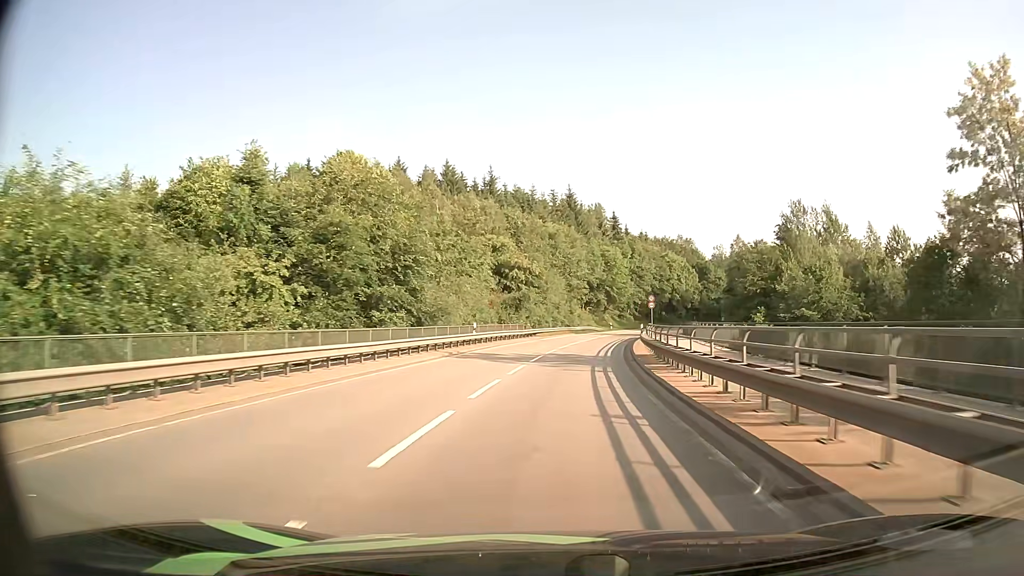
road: secondary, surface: asphalt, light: Day
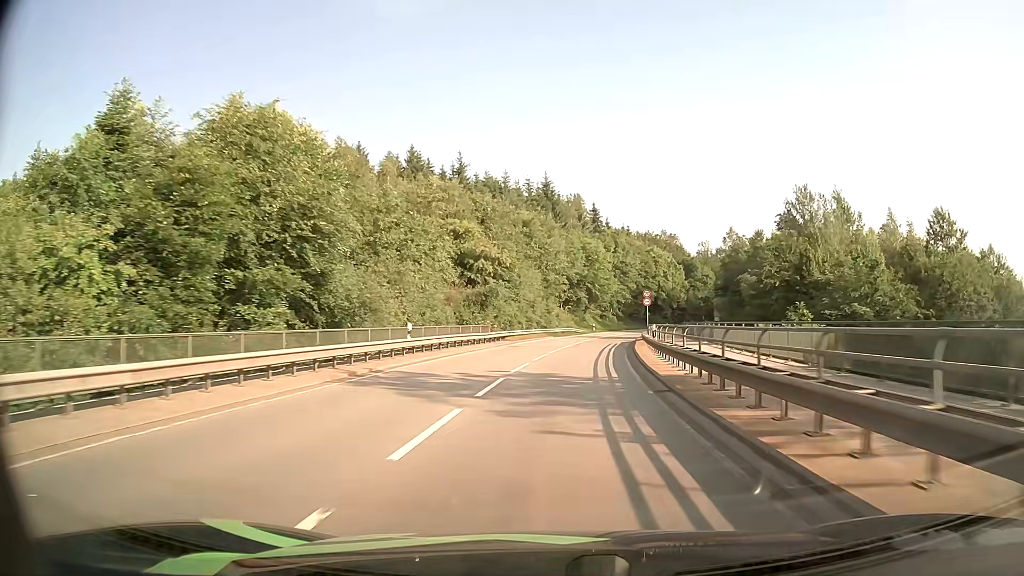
(+0.2, +11.6) m; +2°
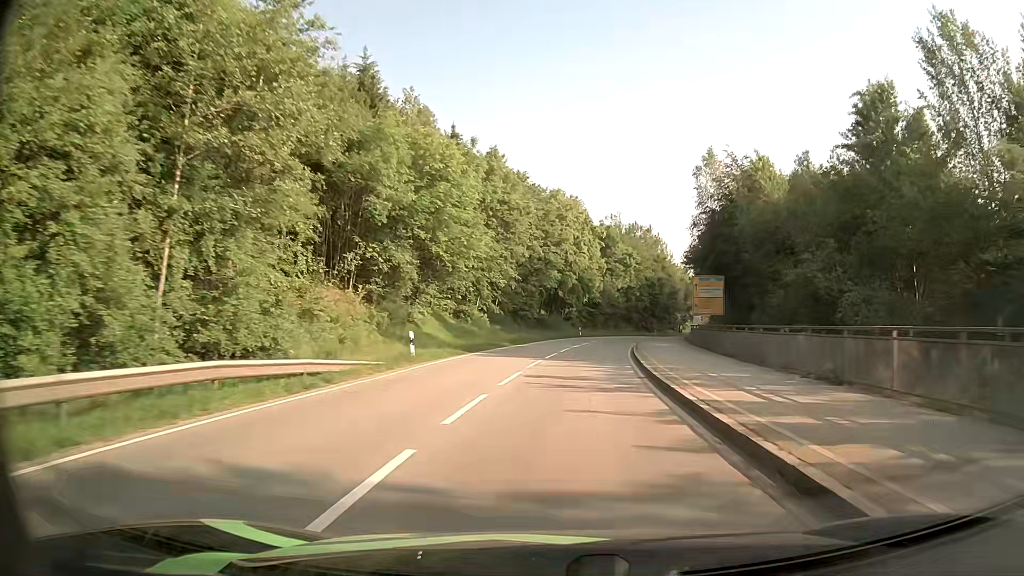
(+5.5, +57.1) m; +11°
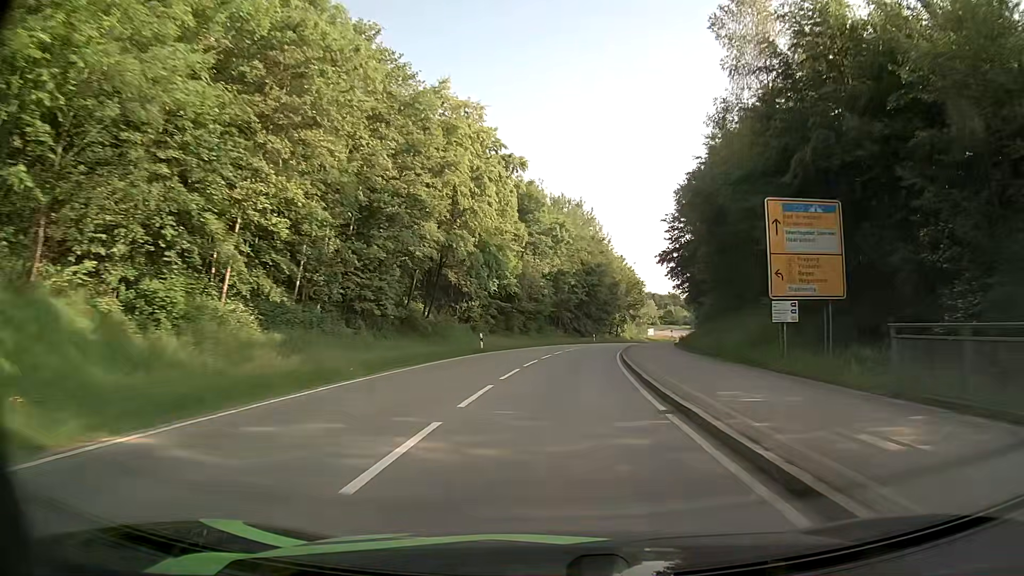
(+2.2, +33.6) m; +7°
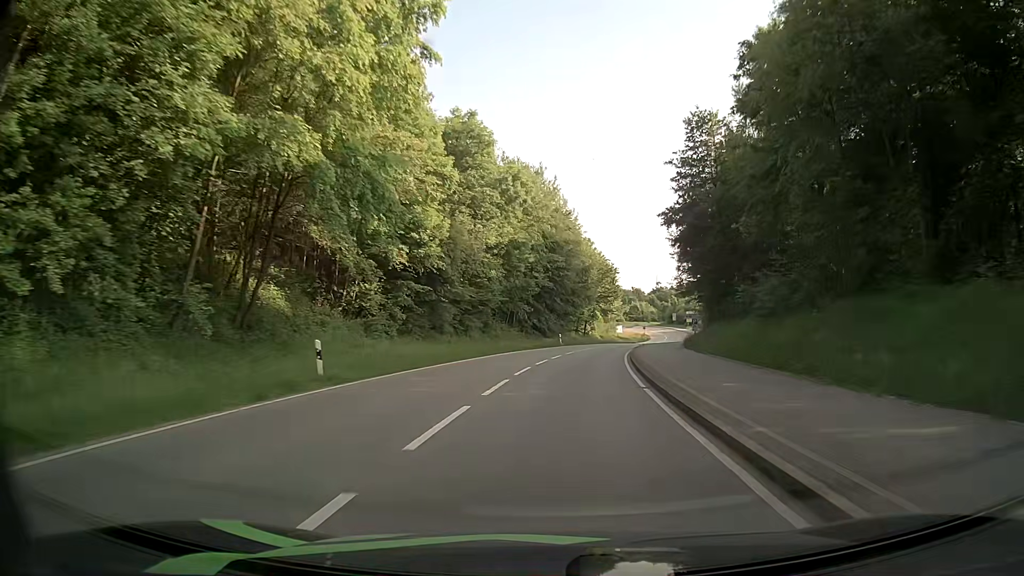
(+0.7, +22.0) m; +4°
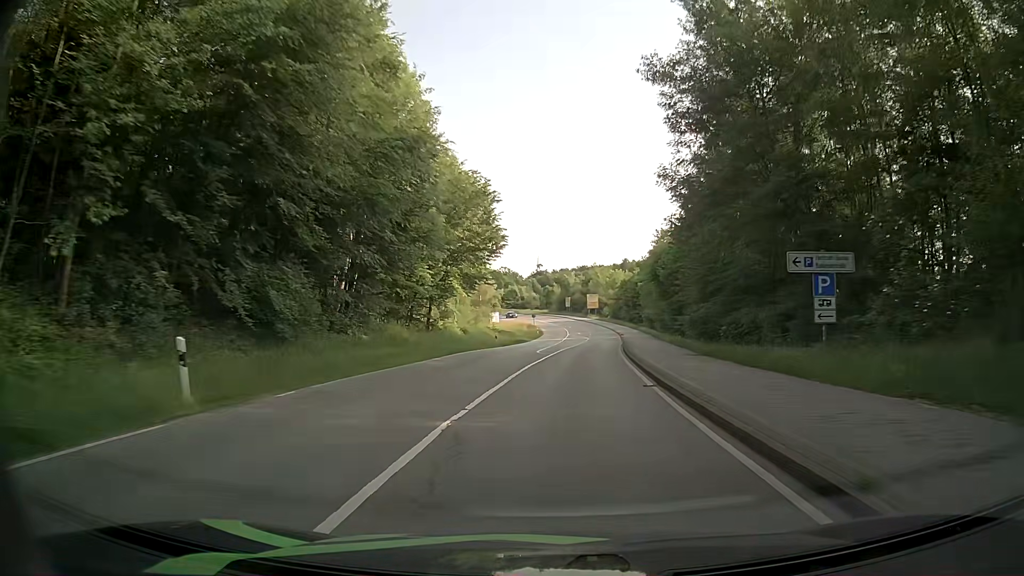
(+4.6, +53.4) m; +10°
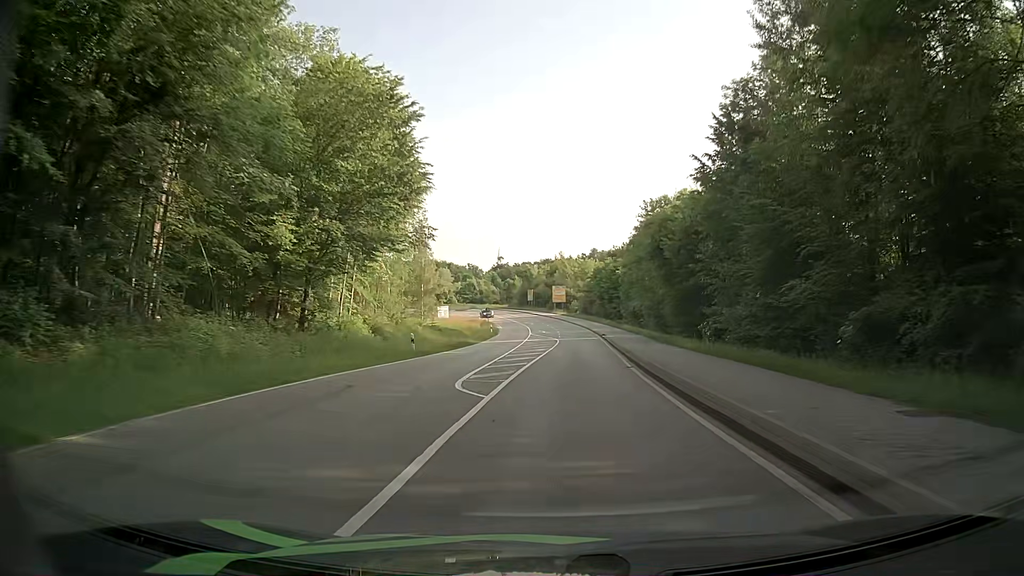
(+0.6, +20.3) m; +3°
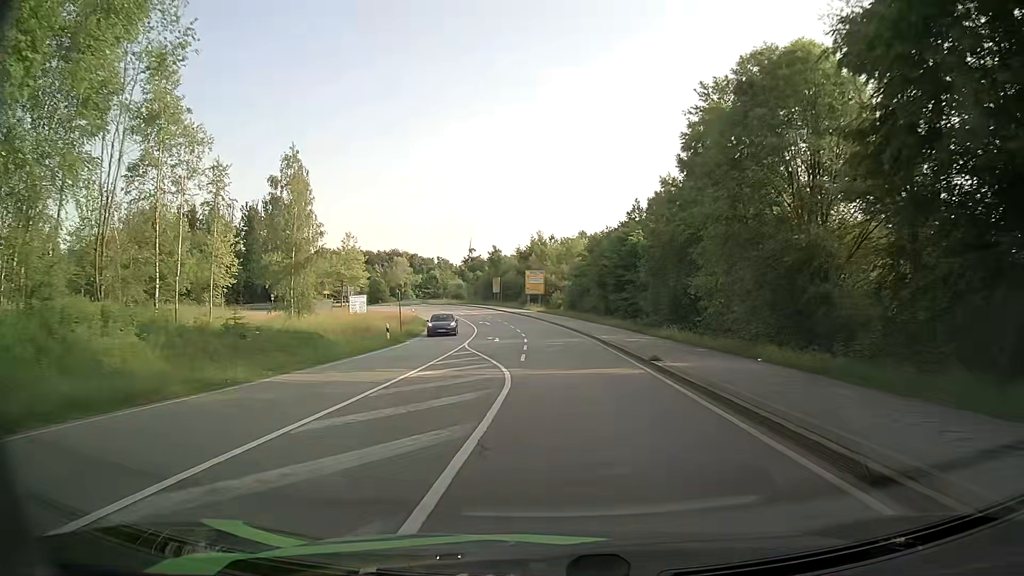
(+1.2, +38.0) m; +2°
(0, +10) (-1, +20) (-1, +30) (-2, +40) (-4, +50) (-5, +60) (-7, +69) (-10, +79) (-13, +89) (-18, +97) m
